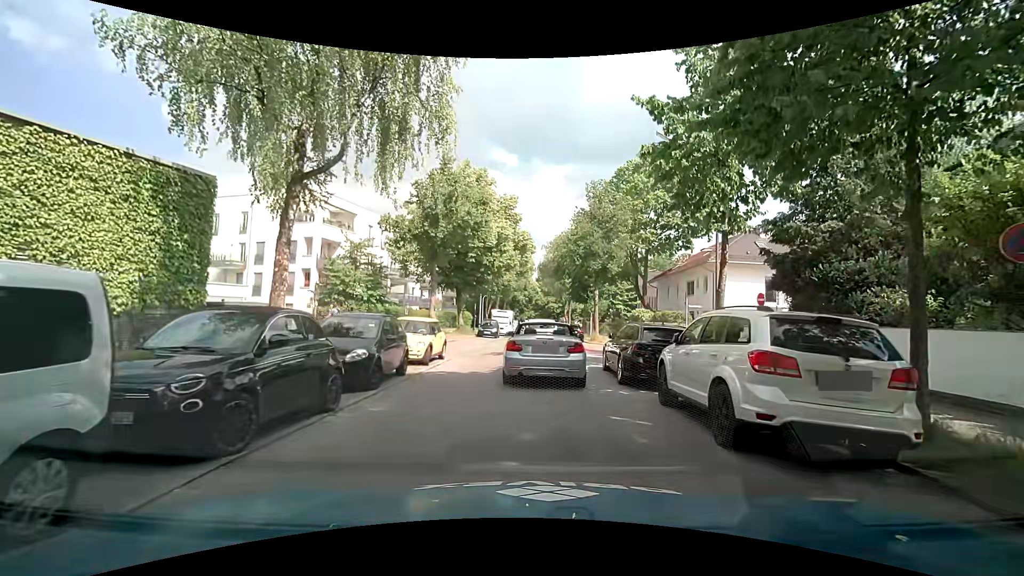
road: residential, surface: asphalt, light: Day
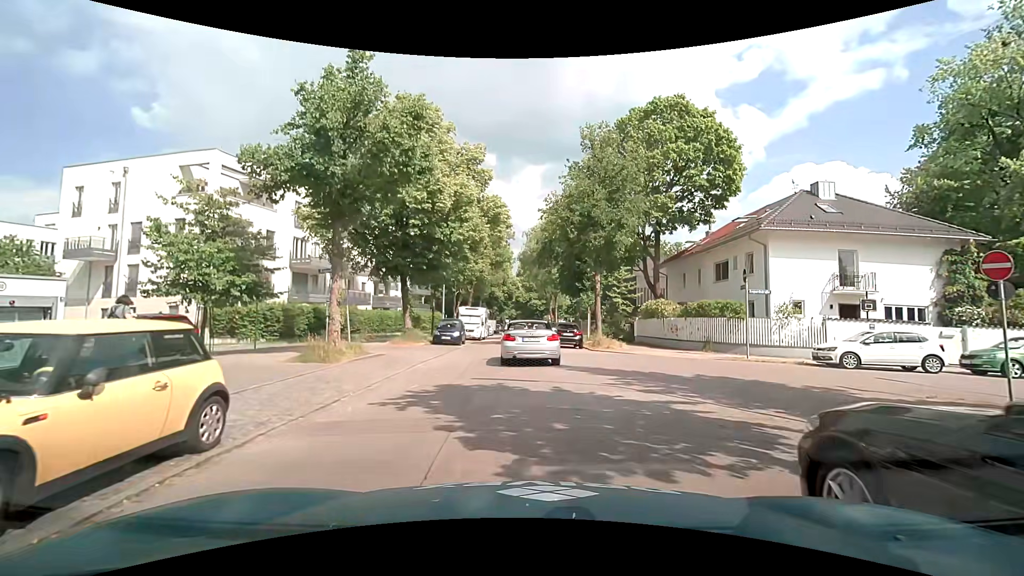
(+0.2, +12.1) m; +2°
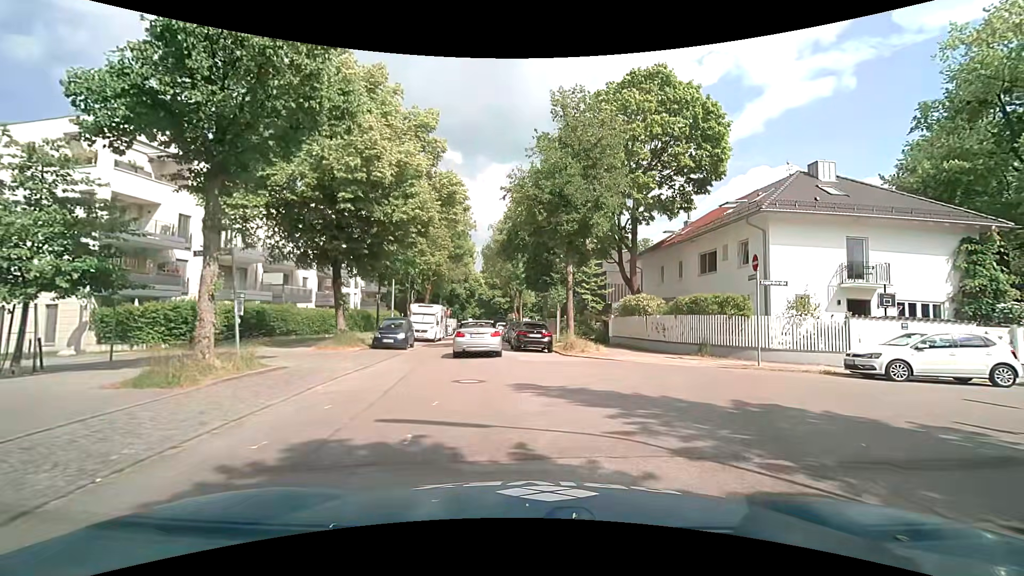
(0.0, +4.8) m; +3°
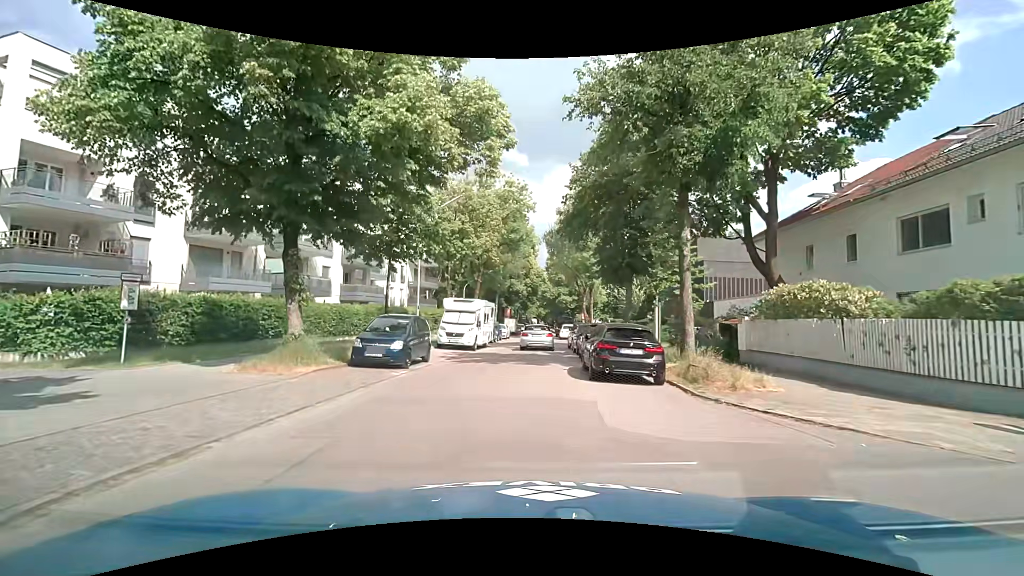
(-0.2, +10.8) m; -8°
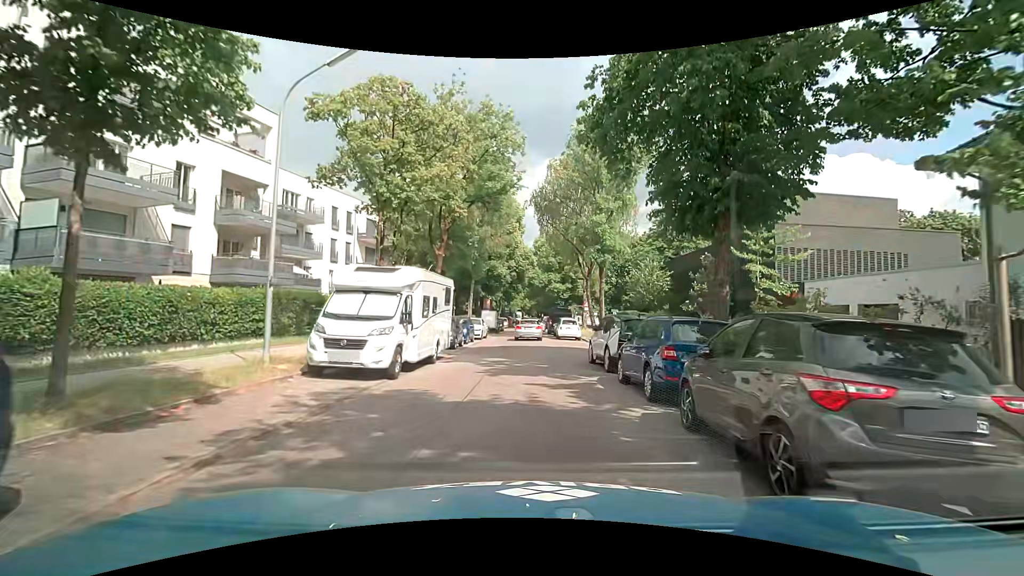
(0.0, +14.8) m; +2°
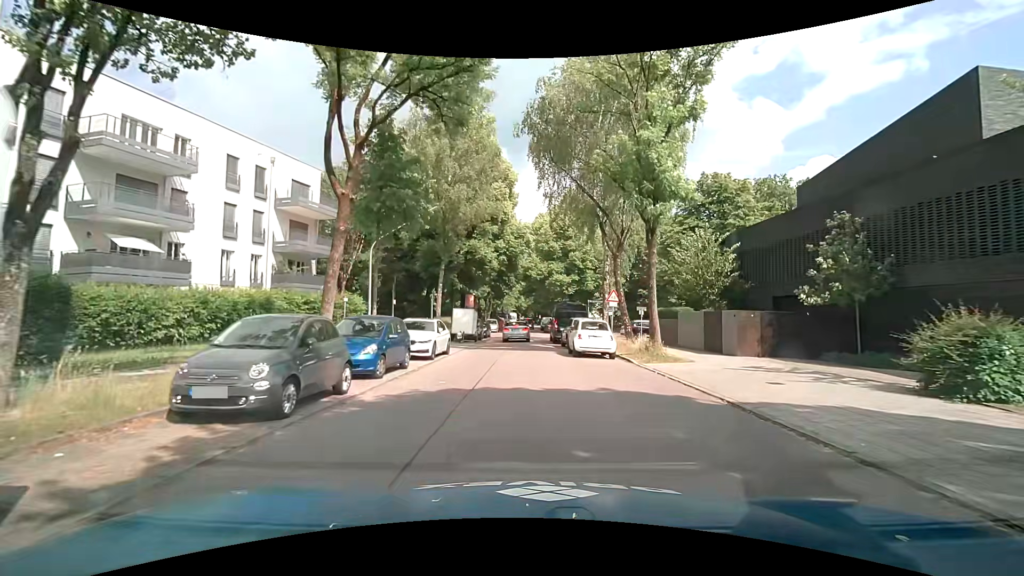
(+0.3, +15.6) m; 0°
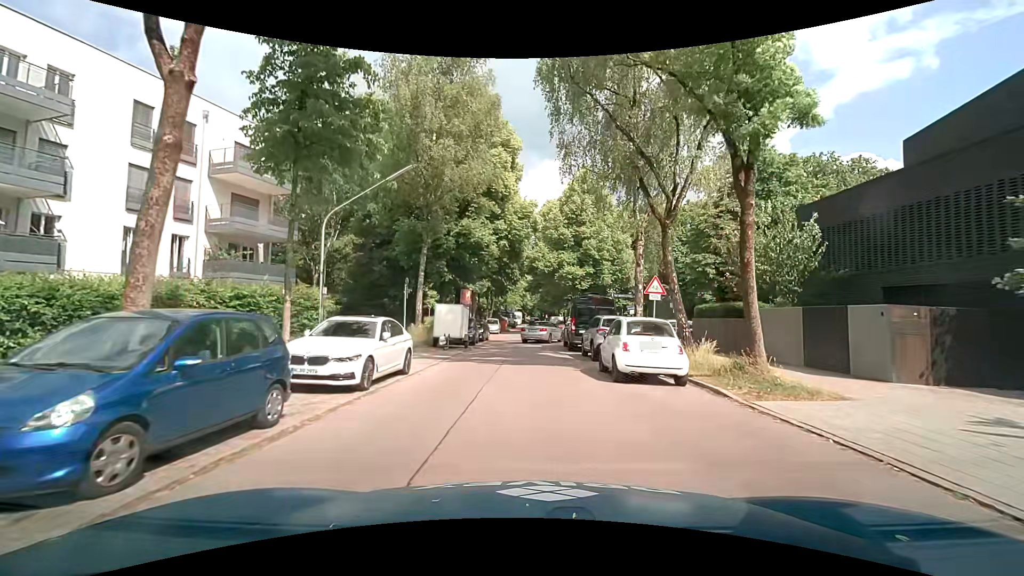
(+0.1, +8.0) m; +1°
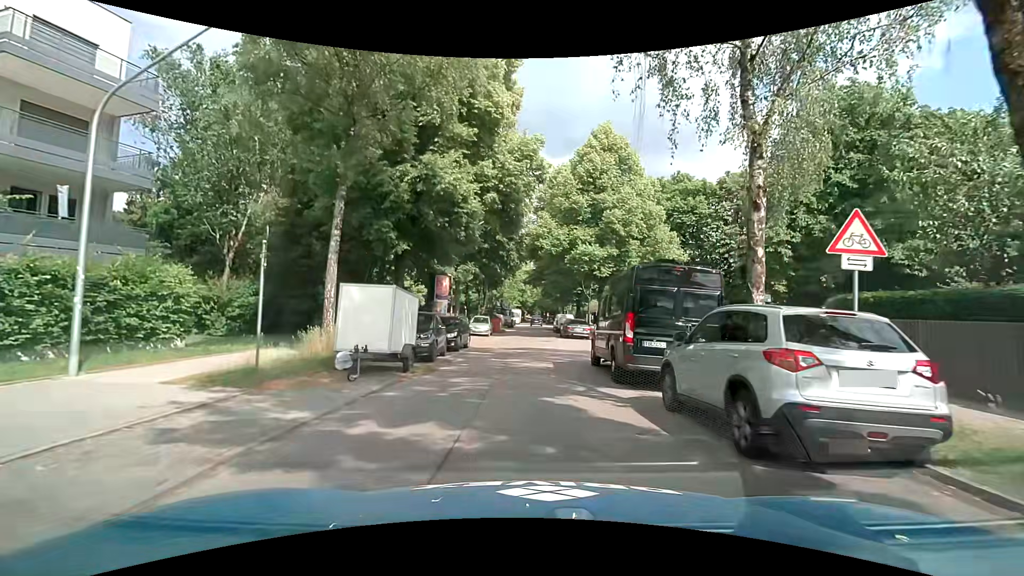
(-0.1, +12.2) m; 0°
